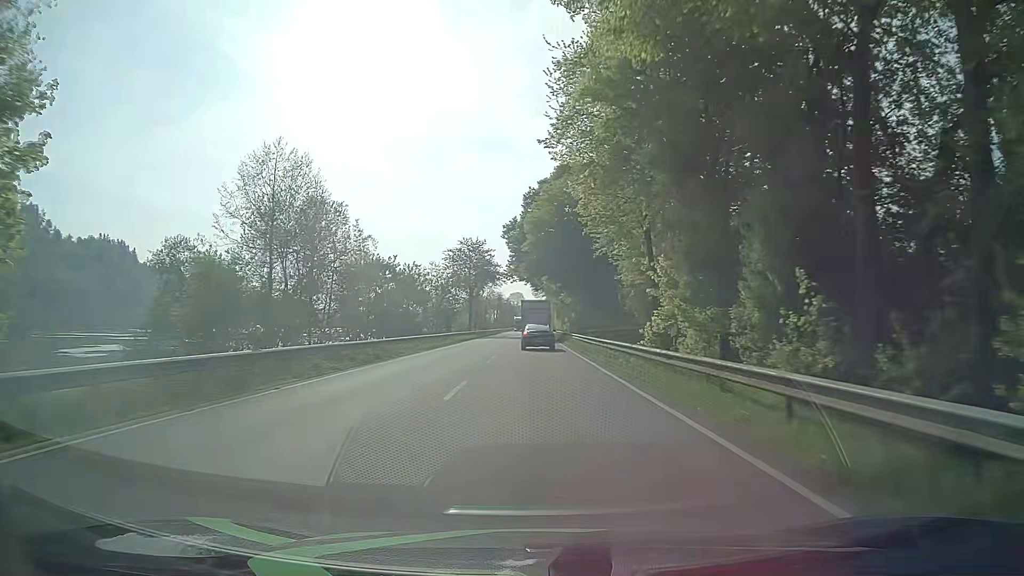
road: primary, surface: asphalt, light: Day
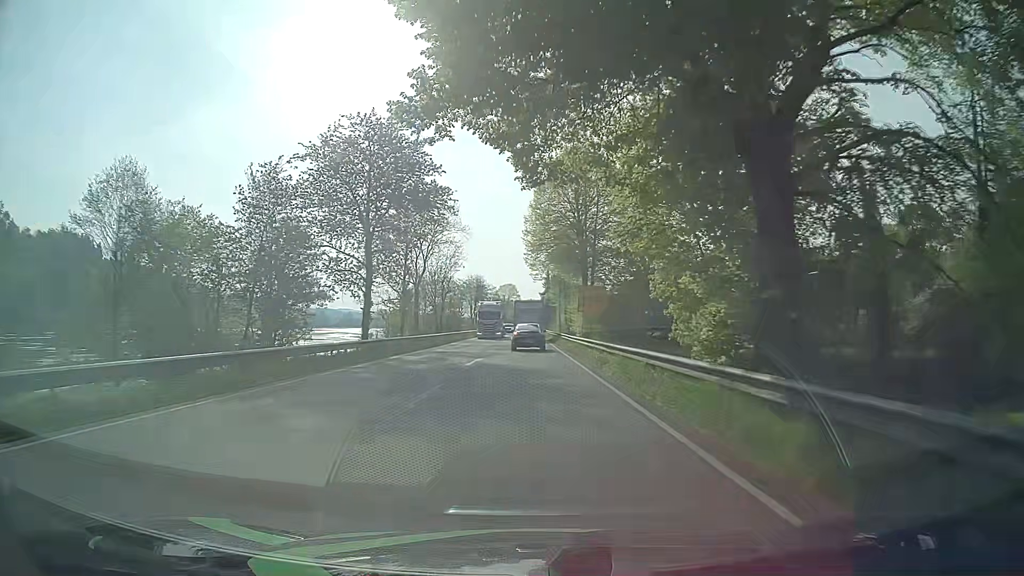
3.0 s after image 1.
(+1.1, +61.1) m; +1°
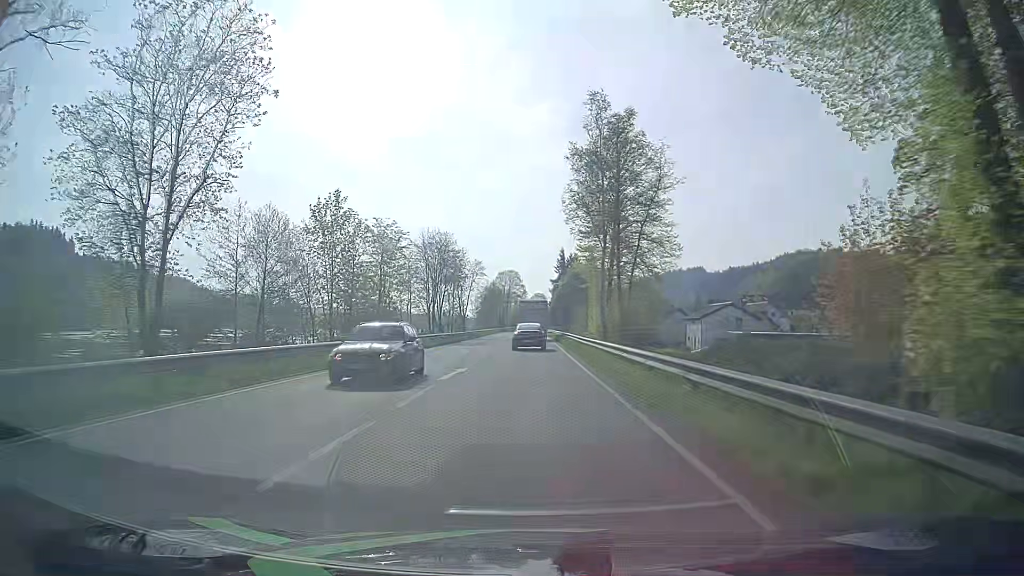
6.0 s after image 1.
(-0.2, +60.7) m; 0°
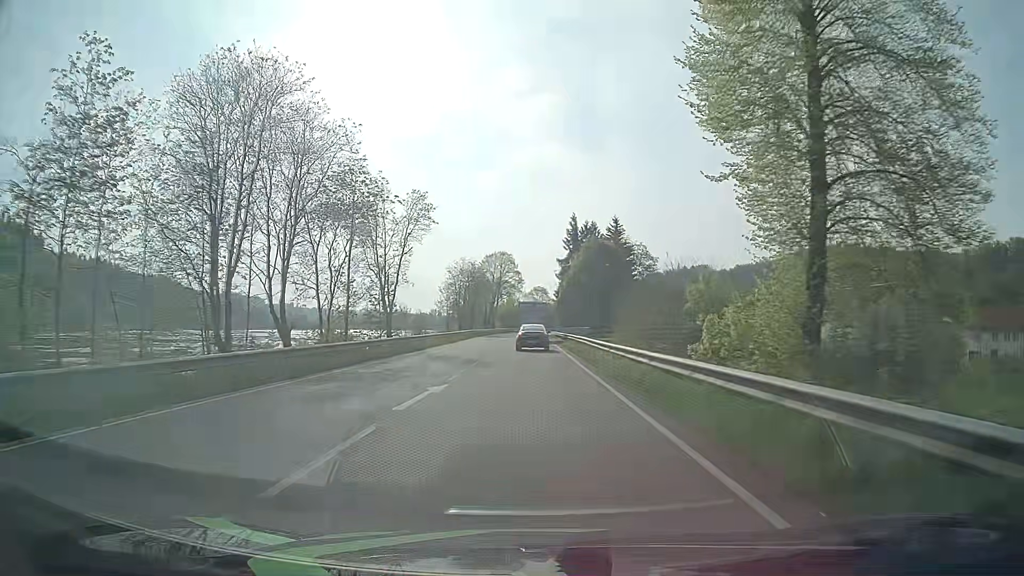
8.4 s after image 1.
(-0.2, +48.3) m; 0°
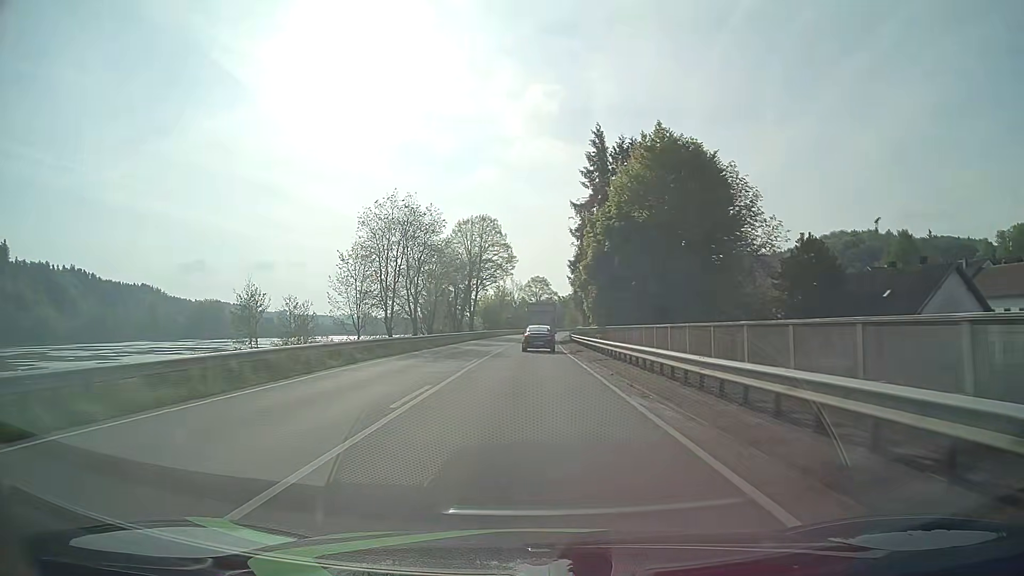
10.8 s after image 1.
(+0.1, +48.2) m; 0°
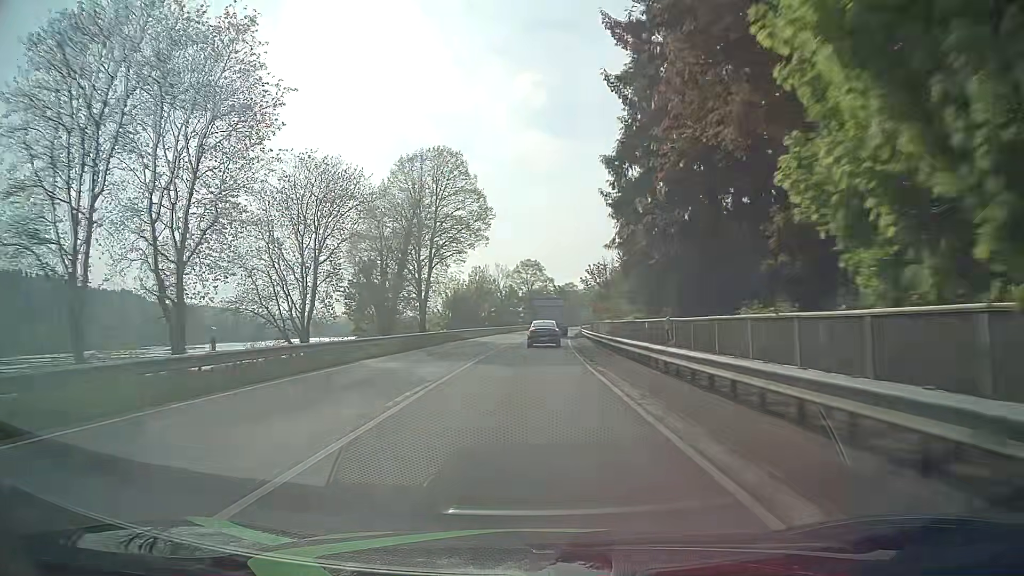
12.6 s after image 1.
(+0.2, +36.1) m; +1°
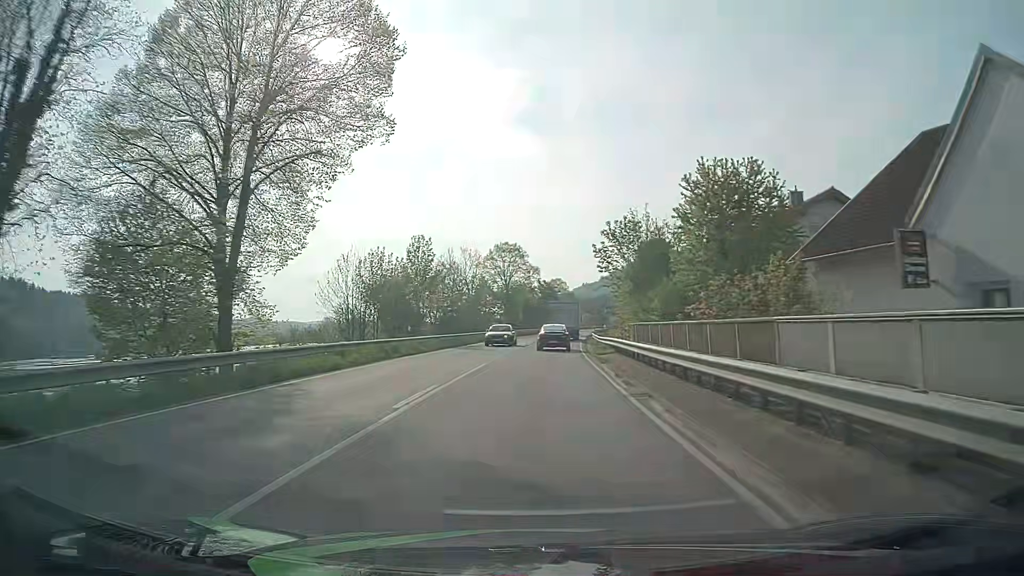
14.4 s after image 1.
(+0.3, +36.1) m; +1°
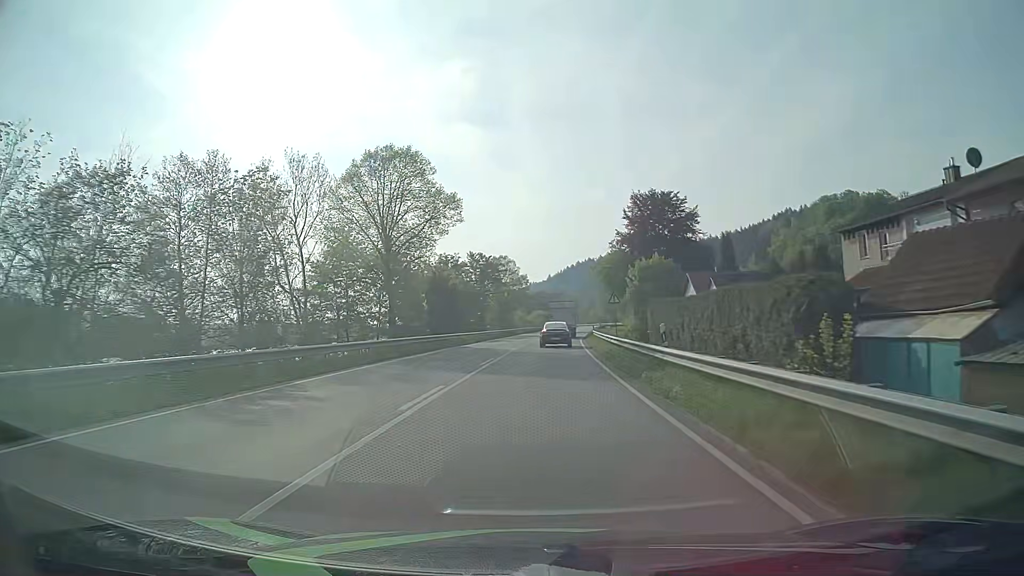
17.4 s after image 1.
(+2.2, +60.2) m; +4°
(0, +10) (0, +20) (+1, +30) (+1, +40) (+2, +50) (+2, +60) (+3, +70) (+4, +80) (+5, +90) (+6, +100) m
